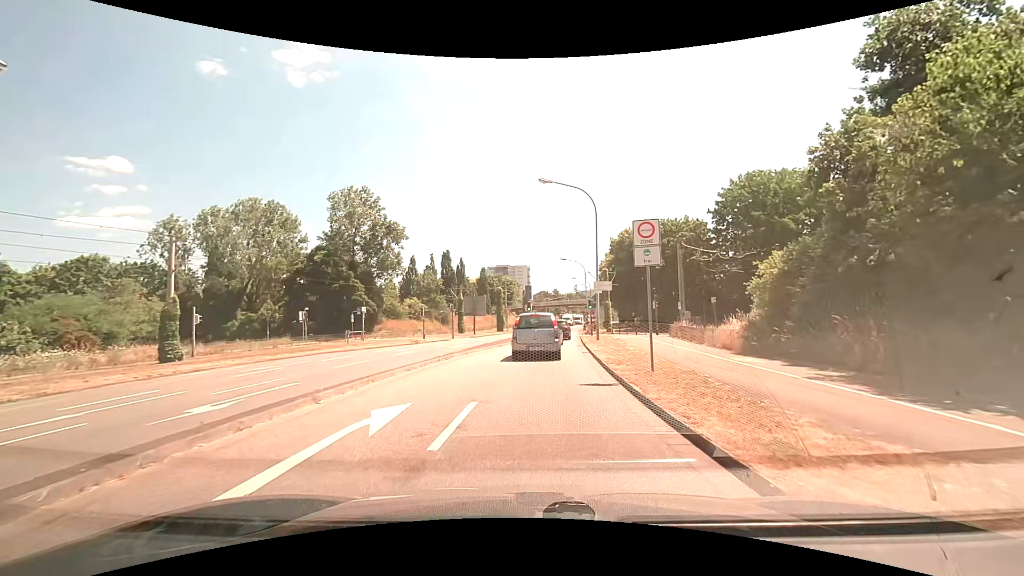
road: tertiary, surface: asphalt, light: Day
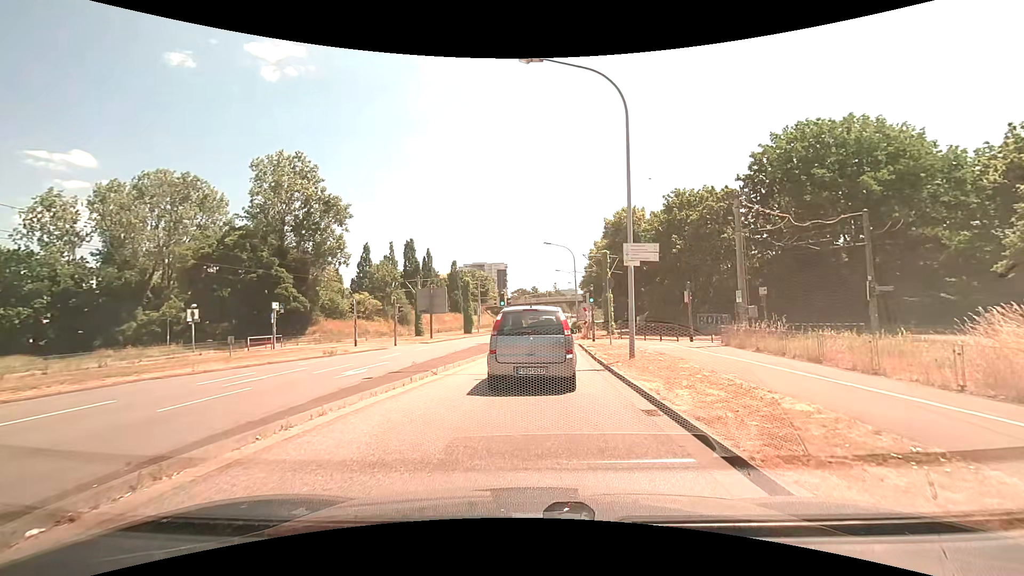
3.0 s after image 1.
(+0.1, +13.8) m; +3°
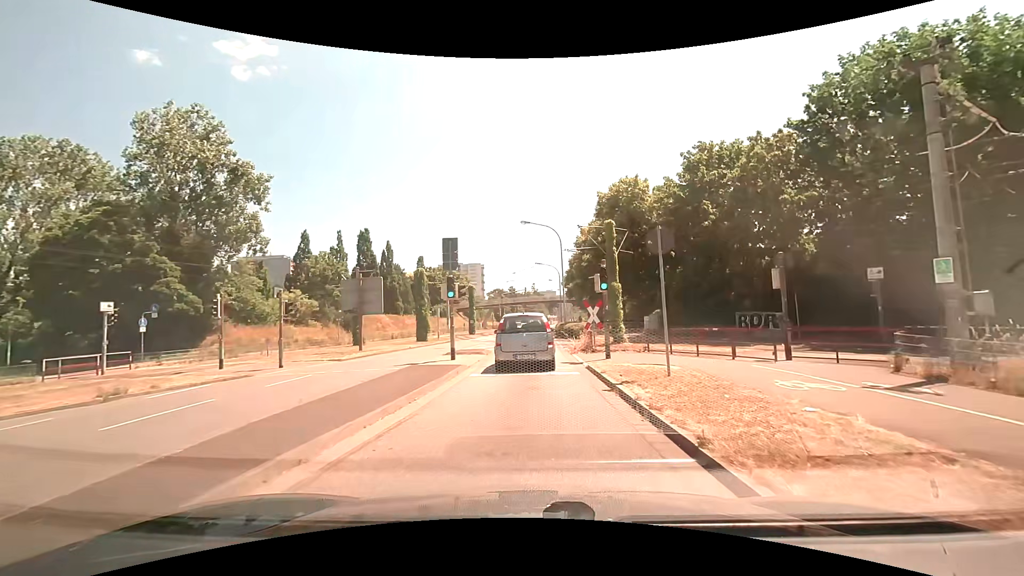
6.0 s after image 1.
(+0.1, +13.1) m; +1°
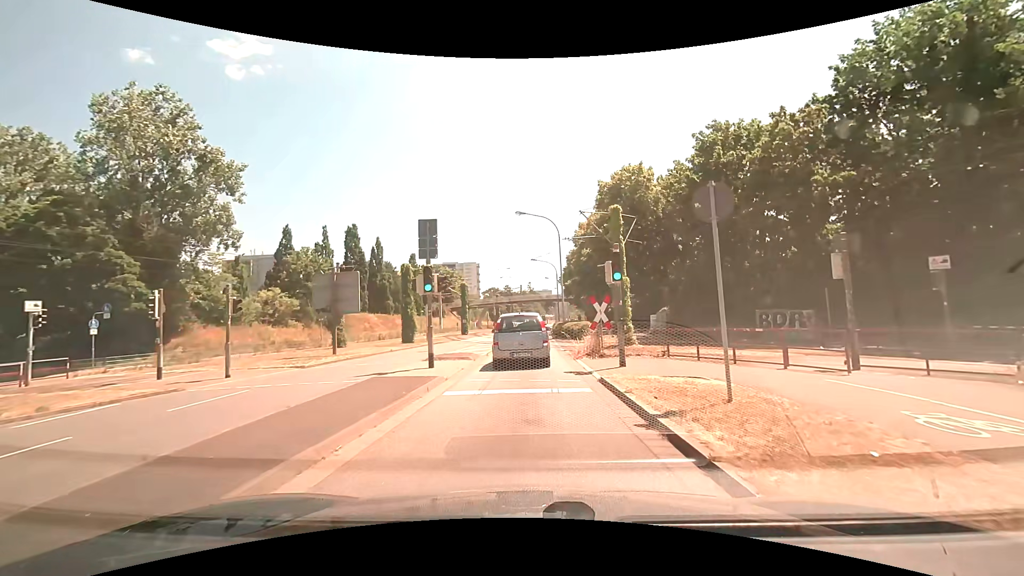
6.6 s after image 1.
(0.0, +3.5) m; +1°
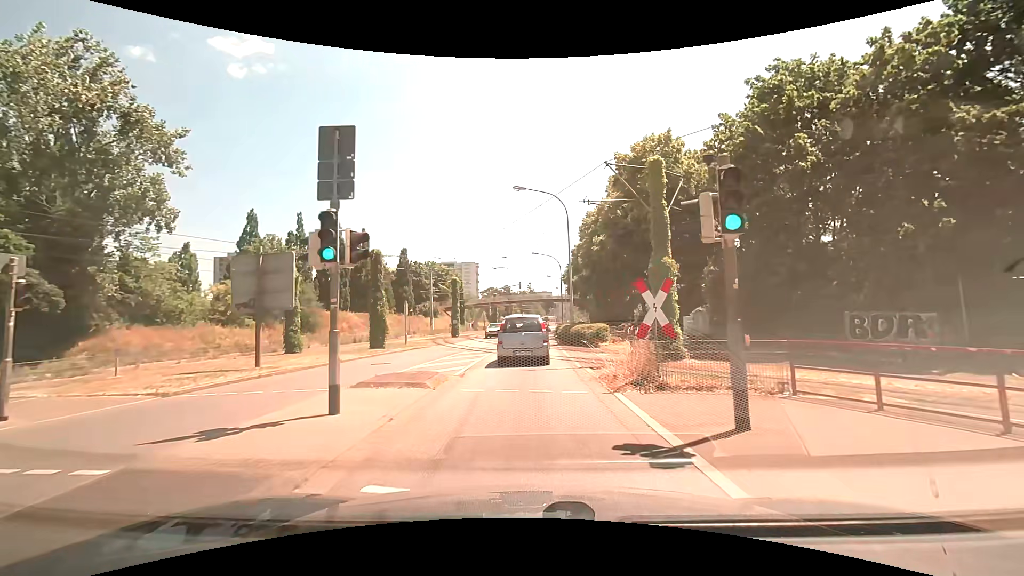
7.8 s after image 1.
(-0.1, +7.7) m; 0°
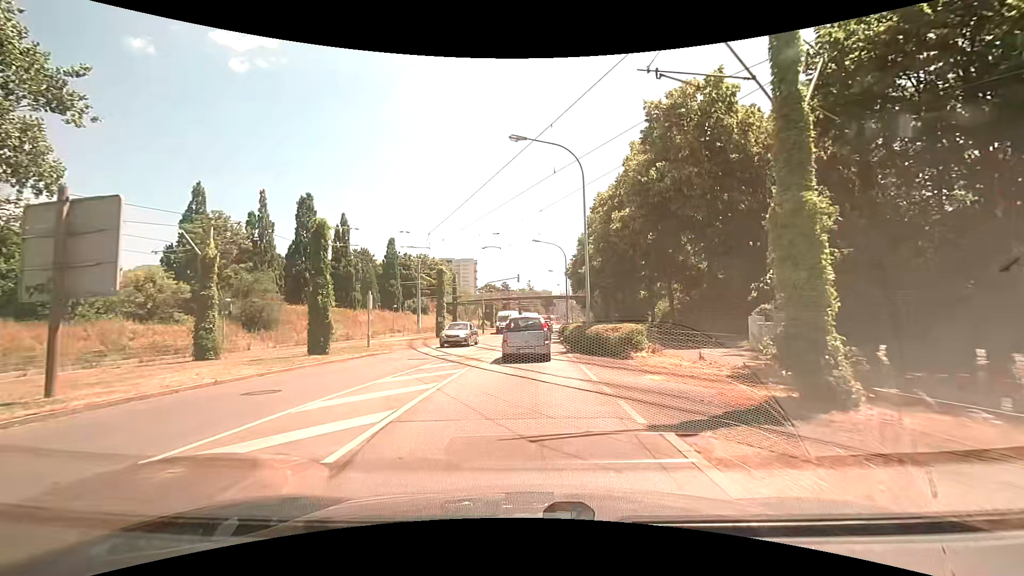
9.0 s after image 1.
(0.0, +8.5) m; 0°
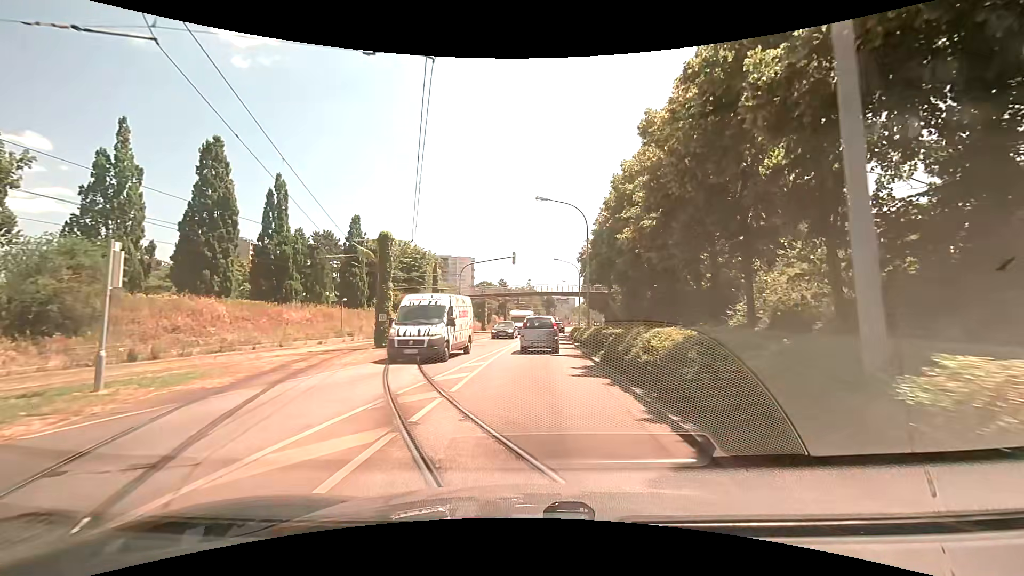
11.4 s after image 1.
(0.0, +18.1) m; +1°
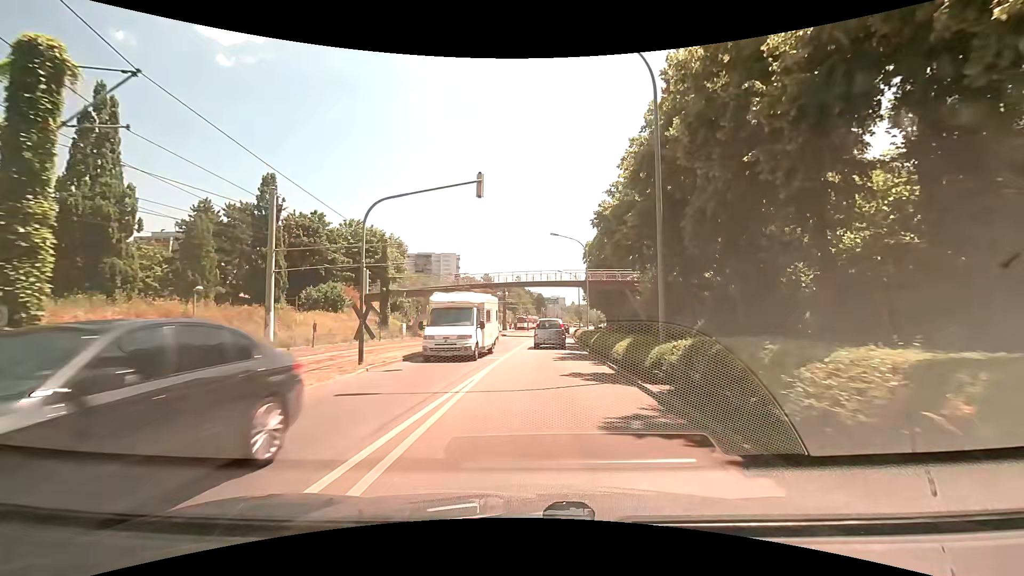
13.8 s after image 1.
(0.0, +19.7) m; 0°
(0, +10) (+1, +20) (+1, +30) (+2, +40) (+3, +50) (+4, +60) (+5, +70) (+6, +80) (+8, +90) (+9, +99) m
